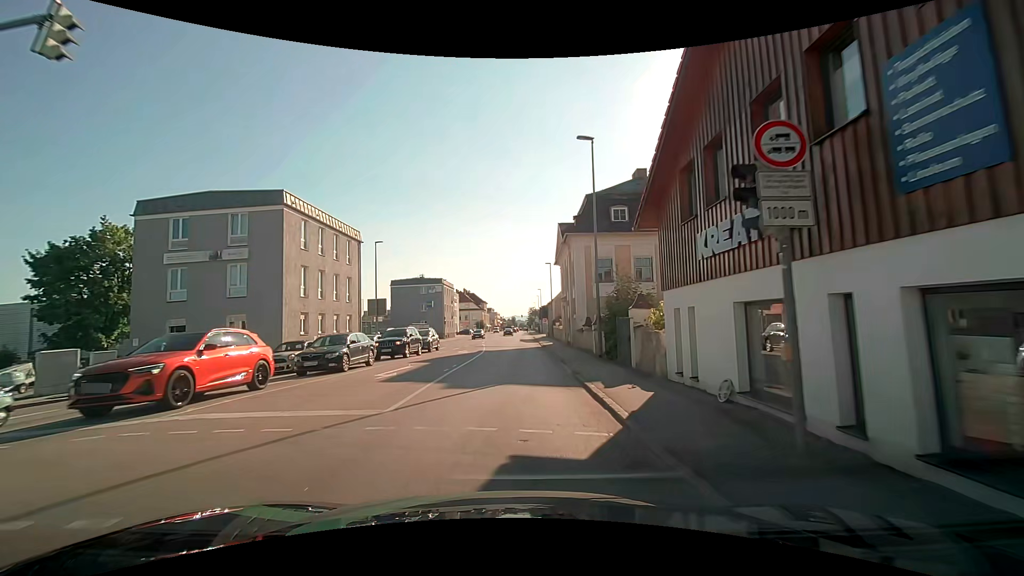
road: tertiary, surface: asphalt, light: Day
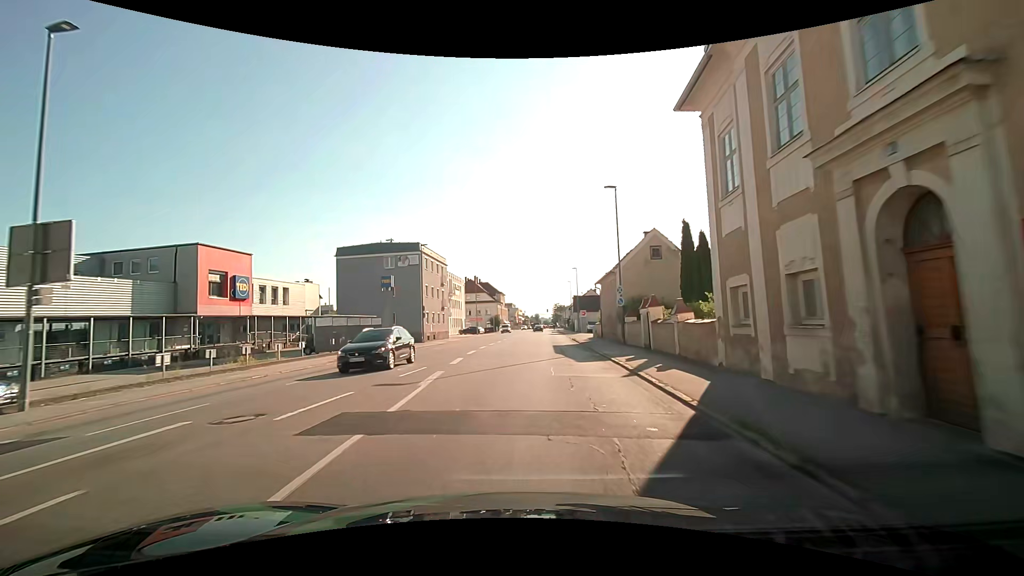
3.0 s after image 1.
(-0.4, +35.3) m; -3°
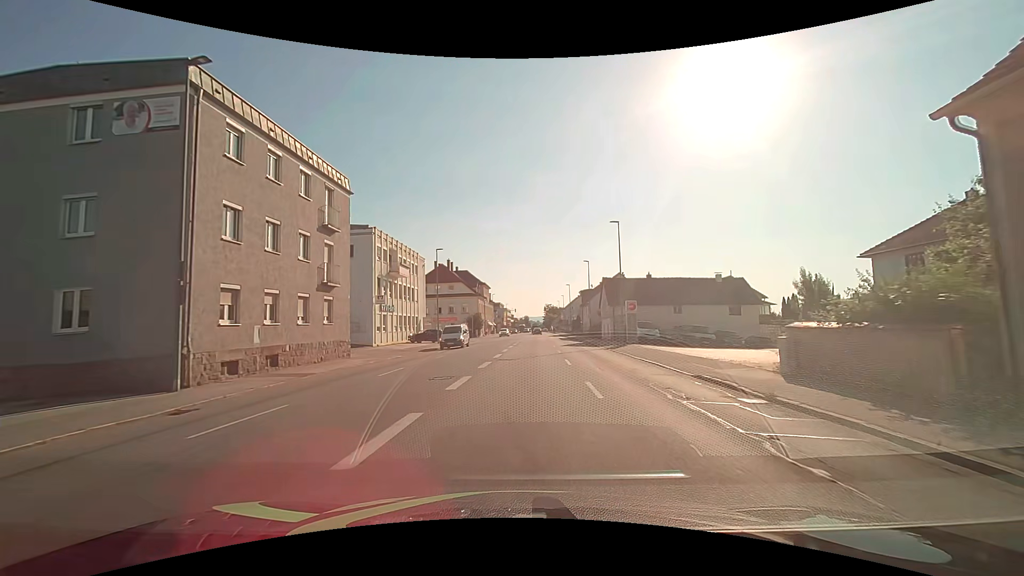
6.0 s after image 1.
(+0.2, +36.9) m; +2°
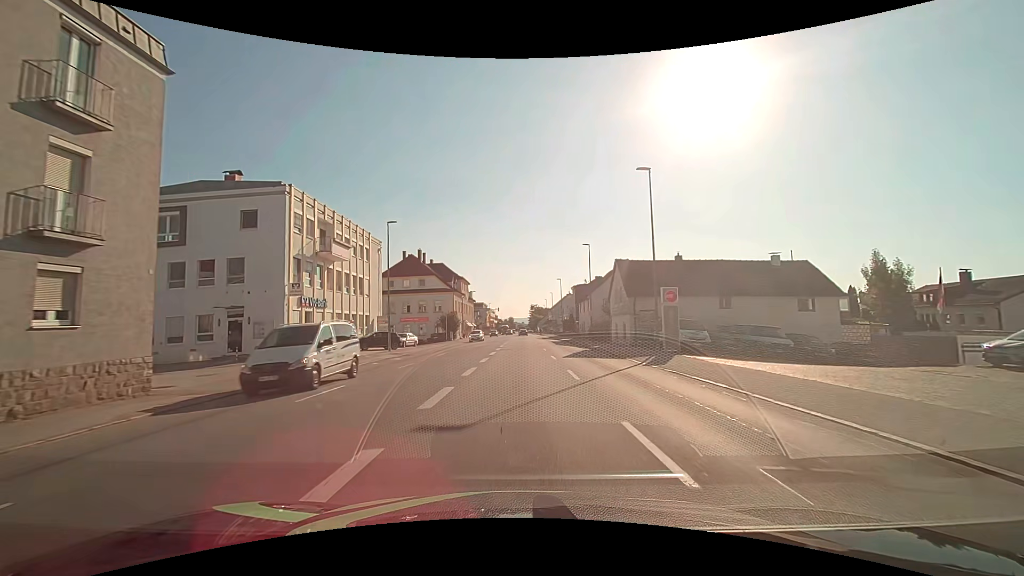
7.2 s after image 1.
(+0.3, +14.5) m; +2°
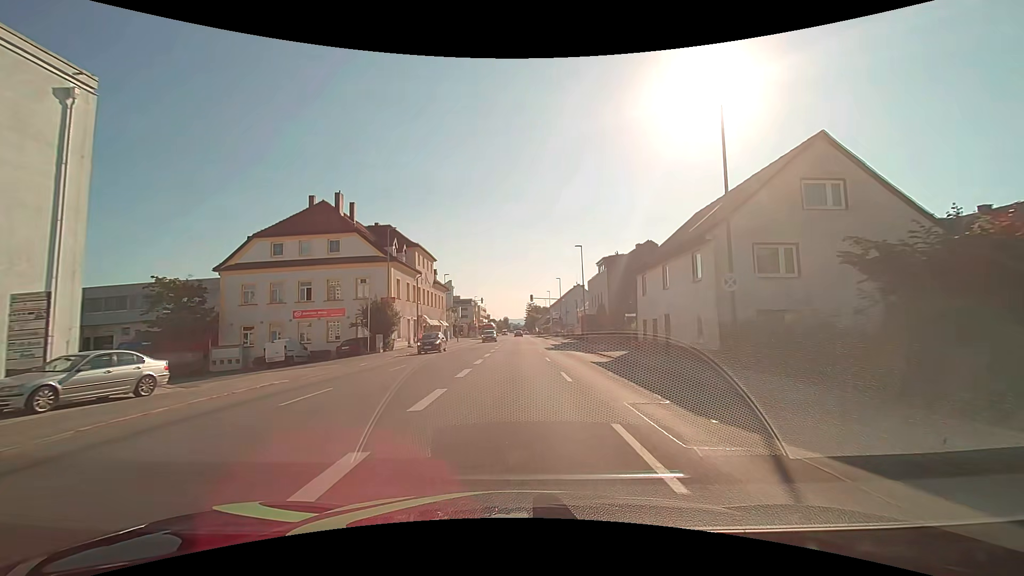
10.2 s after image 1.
(+0.3, +36.3) m; +1°
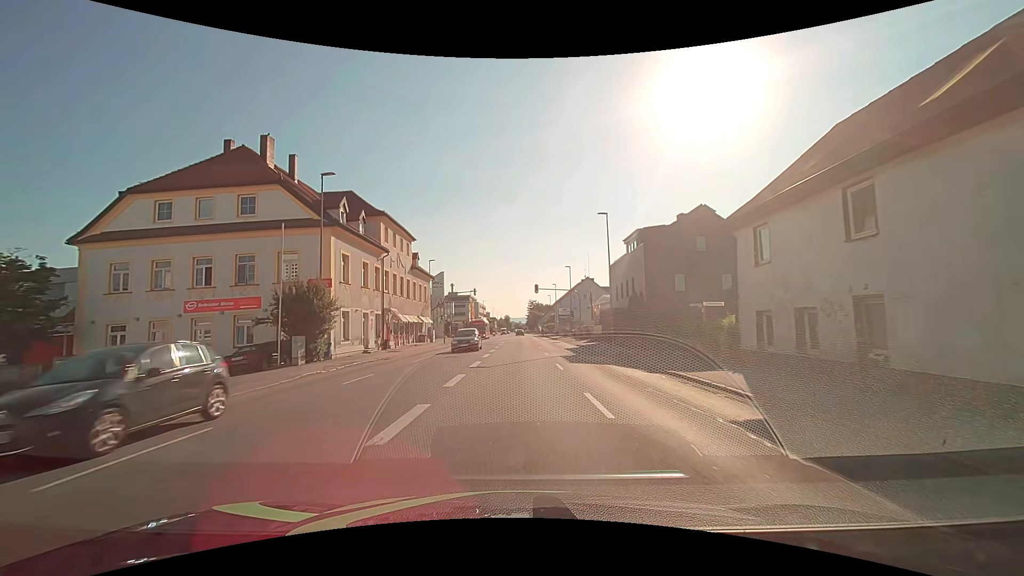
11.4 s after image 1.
(0.0, +14.5) m; 0°
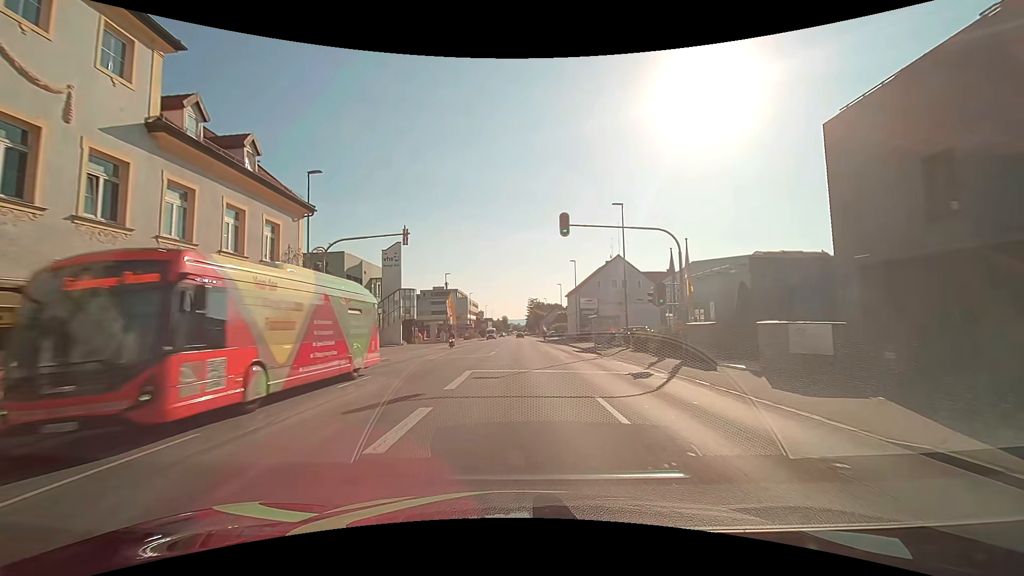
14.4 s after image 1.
(0.0, +36.5) m; 0°
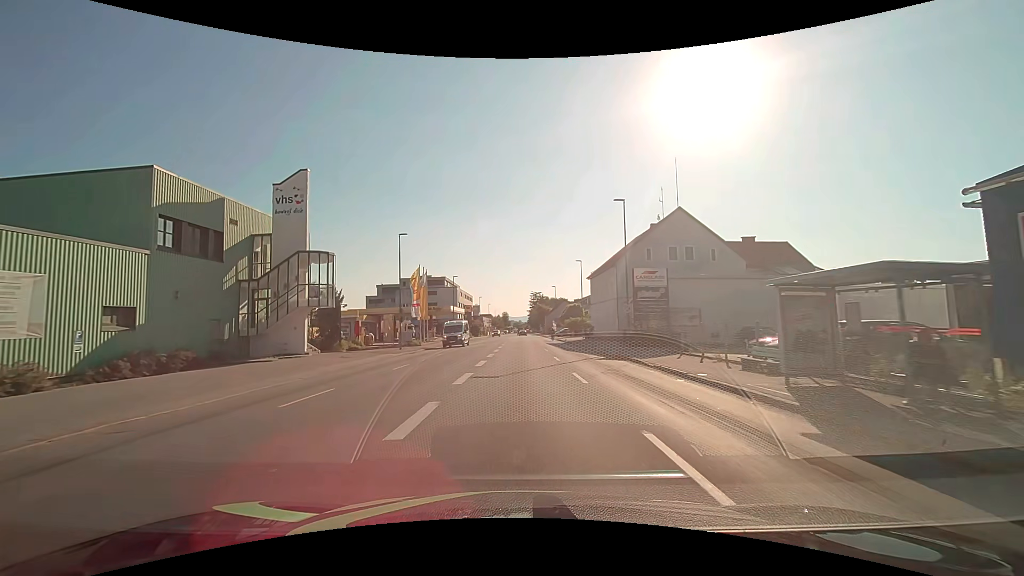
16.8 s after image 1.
(0.0, +29.5) m; 0°
(0, +10) (0, +20) (0, +30) (0, +40) (0, +50) (0, +60) (0, +70) (0, +80) (0, +90) (0, +100) m
